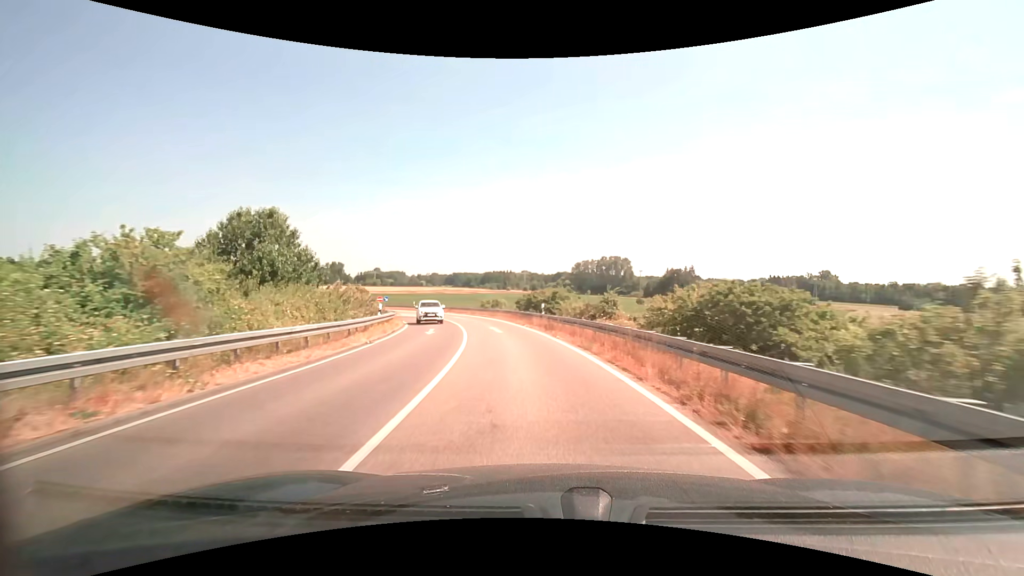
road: trunk_link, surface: asphalt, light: Day
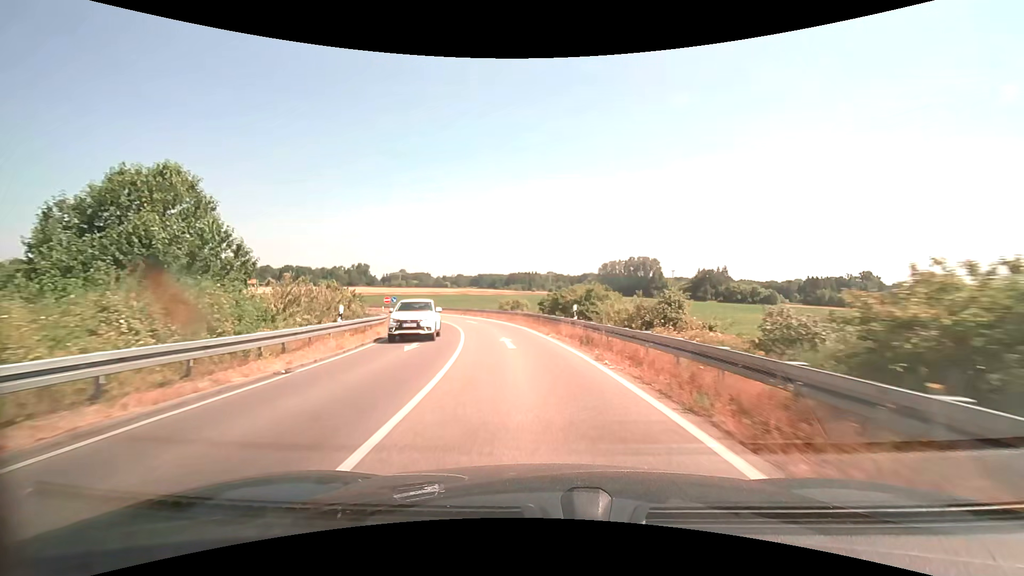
(-0.2, +7.8) m; -3°
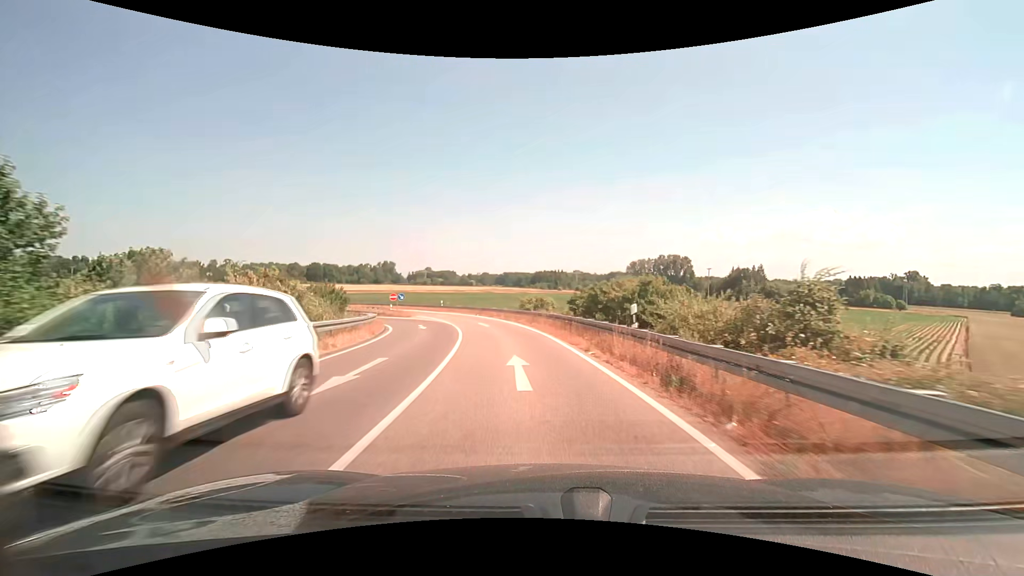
(-0.2, +7.7) m; -3°
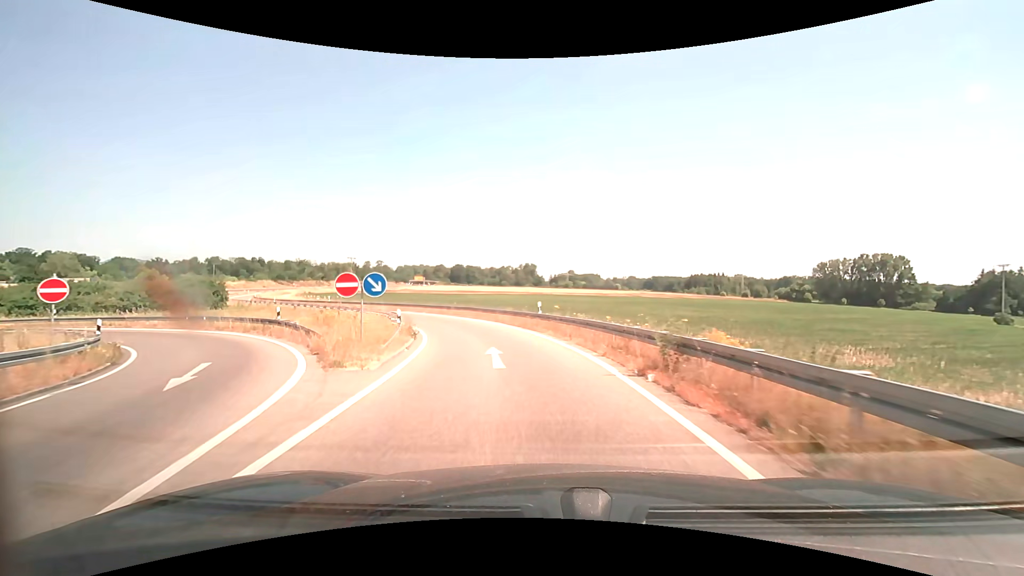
(-5.1, +37.9) m; -17°
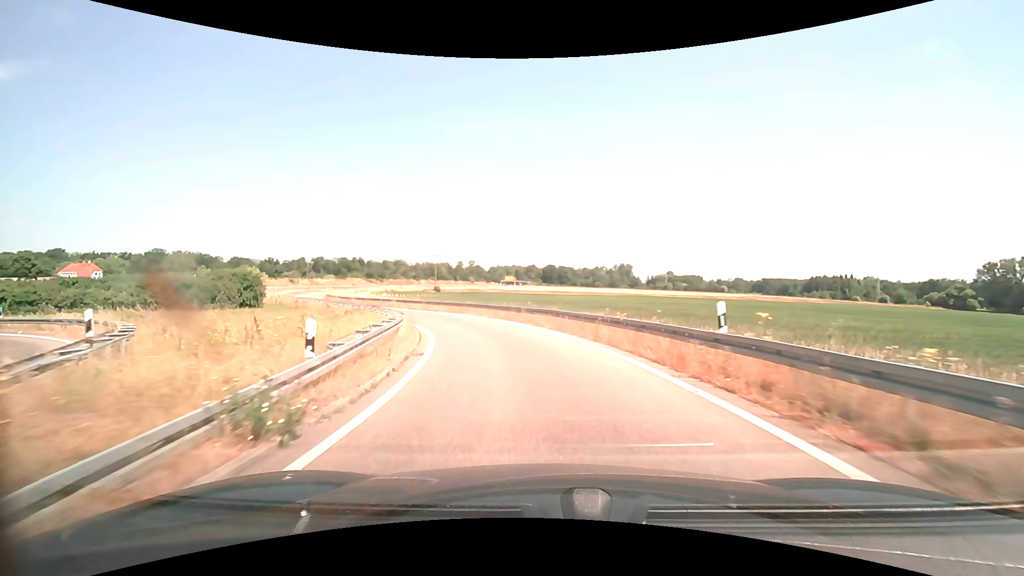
(-1.4, +15.2) m; -10°
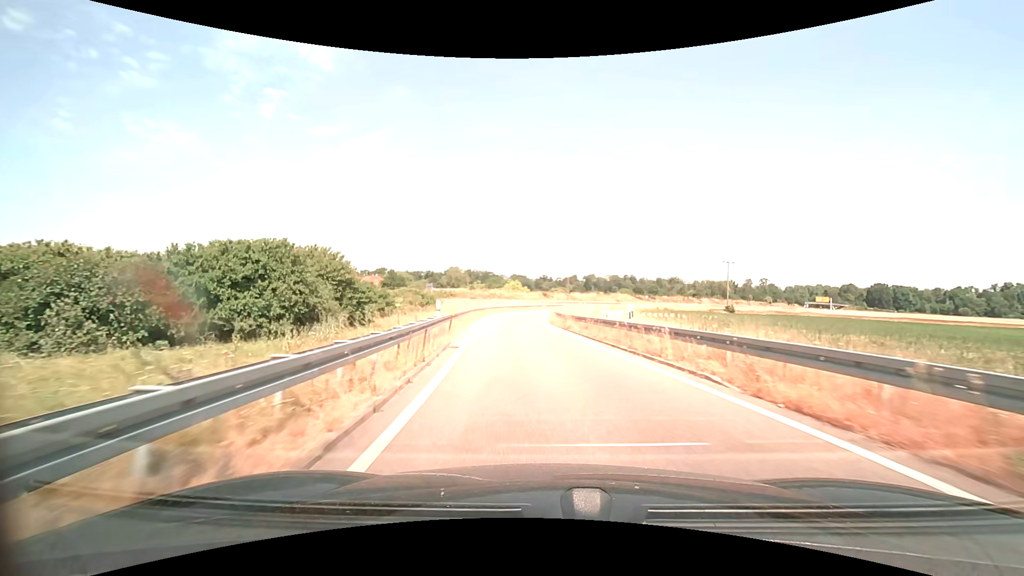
(-10.6, +37.3) m; -31°
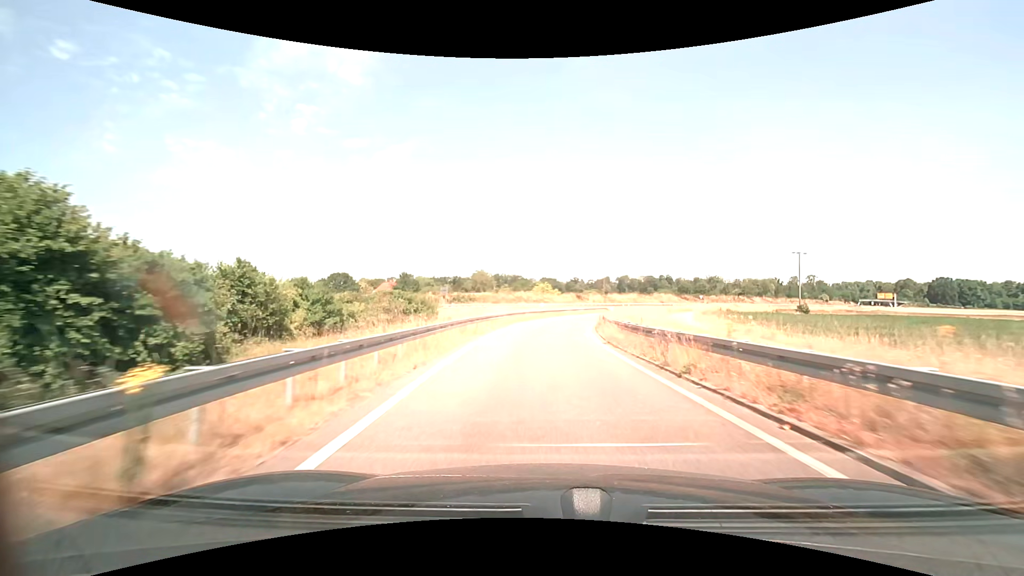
(-0.8, +17.2) m; -4°
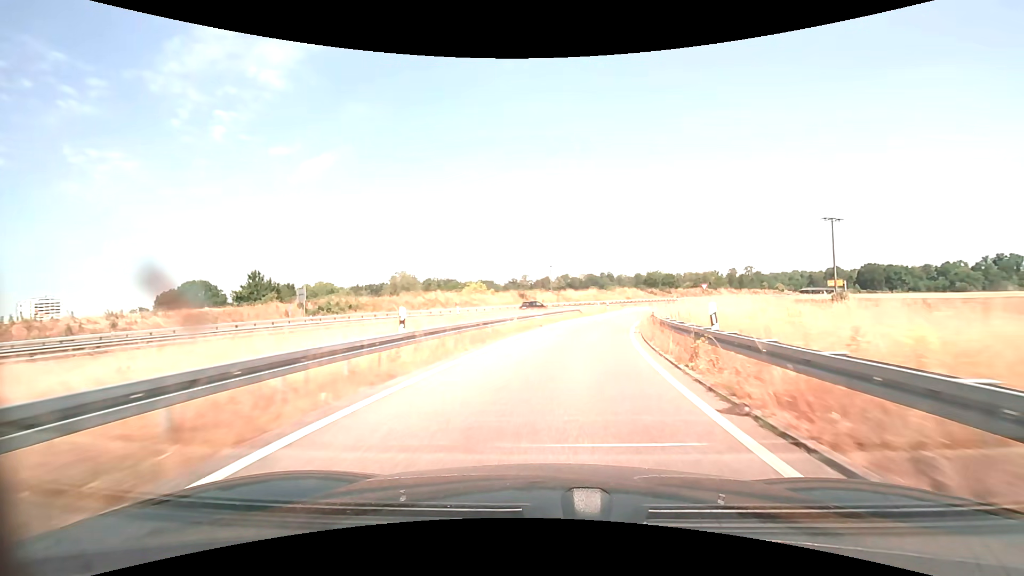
(+1.3, +37.7) m; +7°
(0, +10) (+1, +20) (+3, +30) (+5, +40) (+8, +49) (+12, +58) (+16, +68) (+21, +76) (+26, +85) (+32, +93) m
